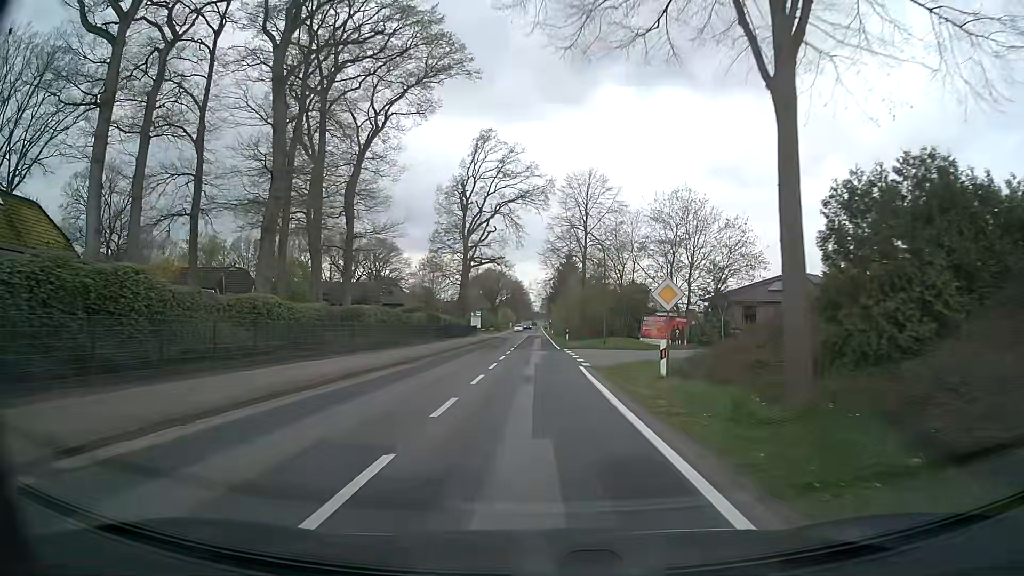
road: secondary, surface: asphalt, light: Day
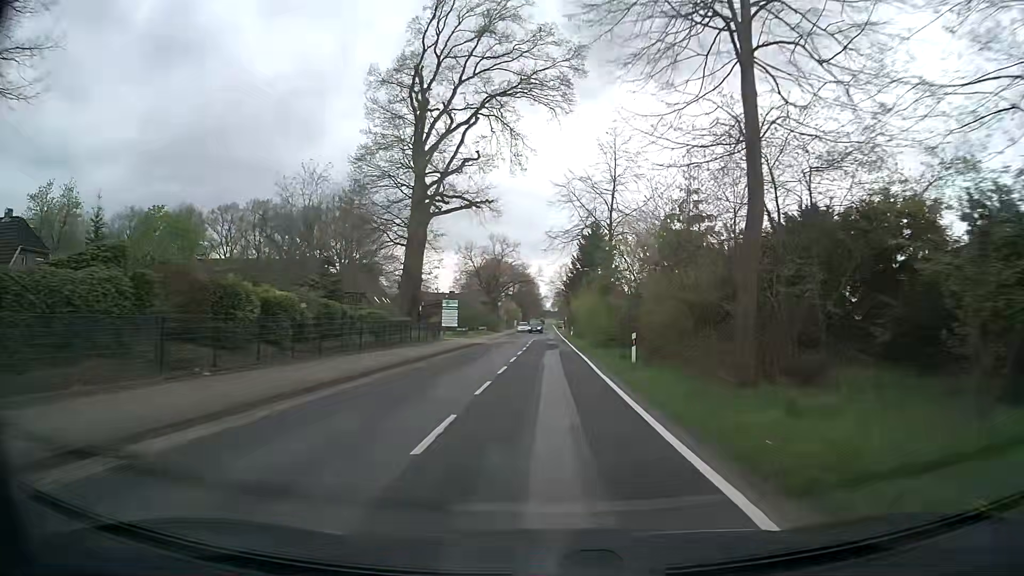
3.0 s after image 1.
(-0.1, +39.0) m; -1°
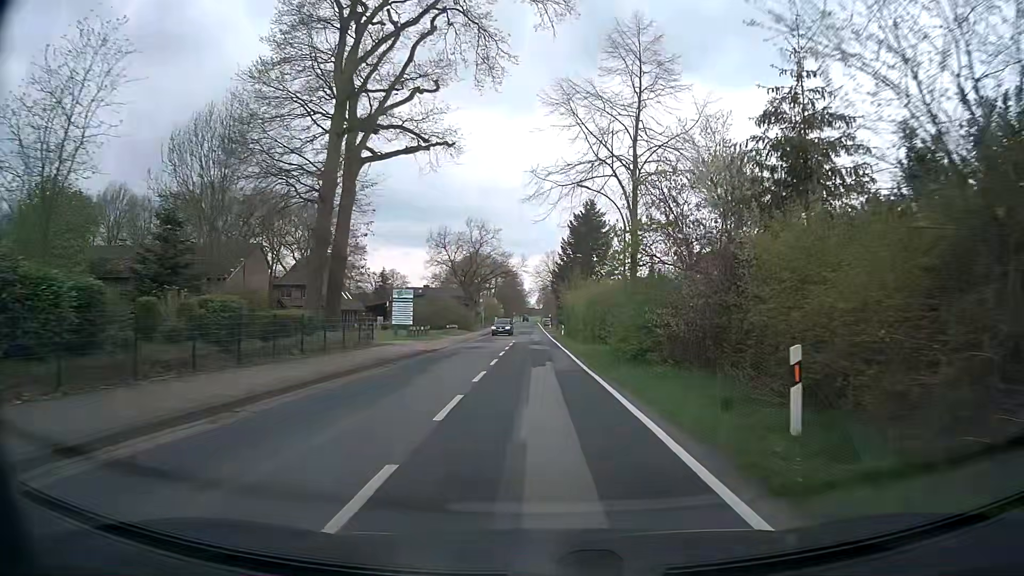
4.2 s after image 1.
(0.0, +15.6) m; +1°
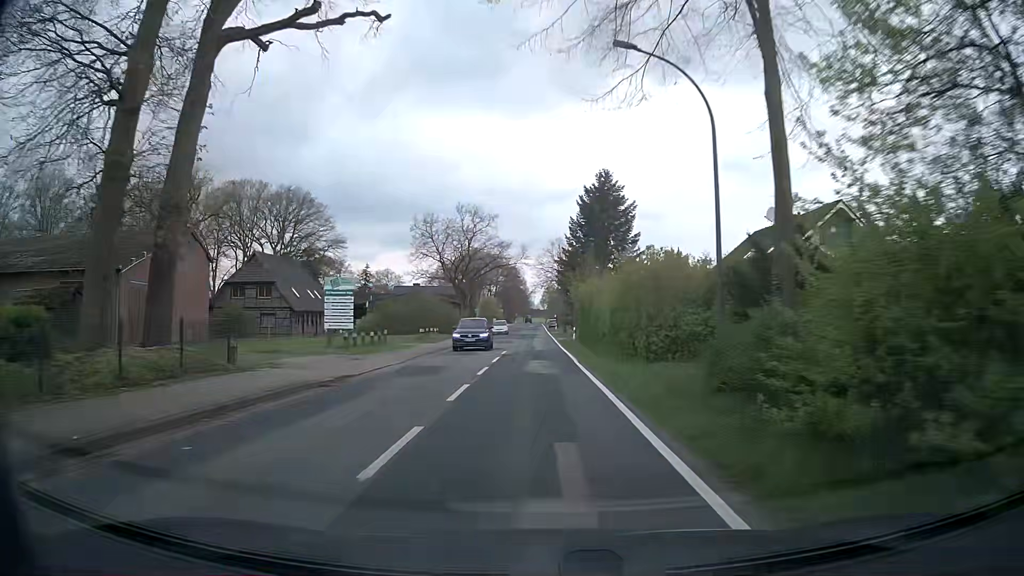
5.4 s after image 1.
(+0.1, +15.6) m; 0°
